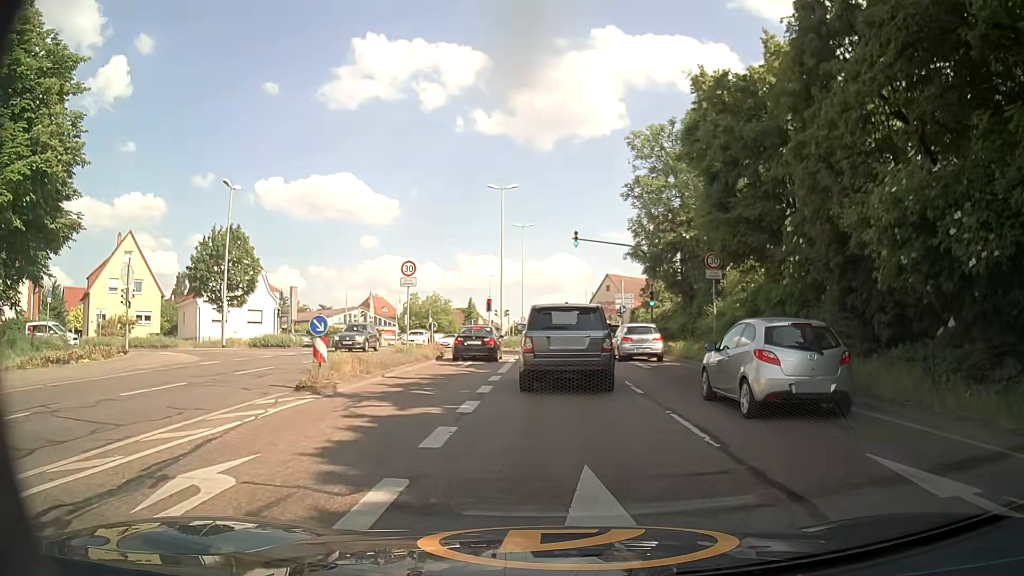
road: primary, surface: asphalt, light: Day
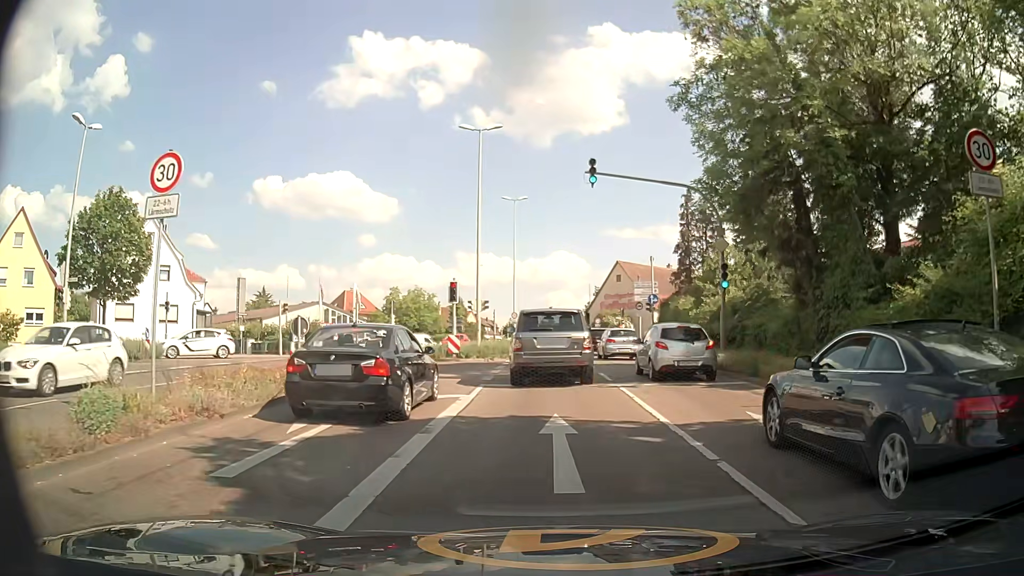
(+0.1, +16.3) m; +1°
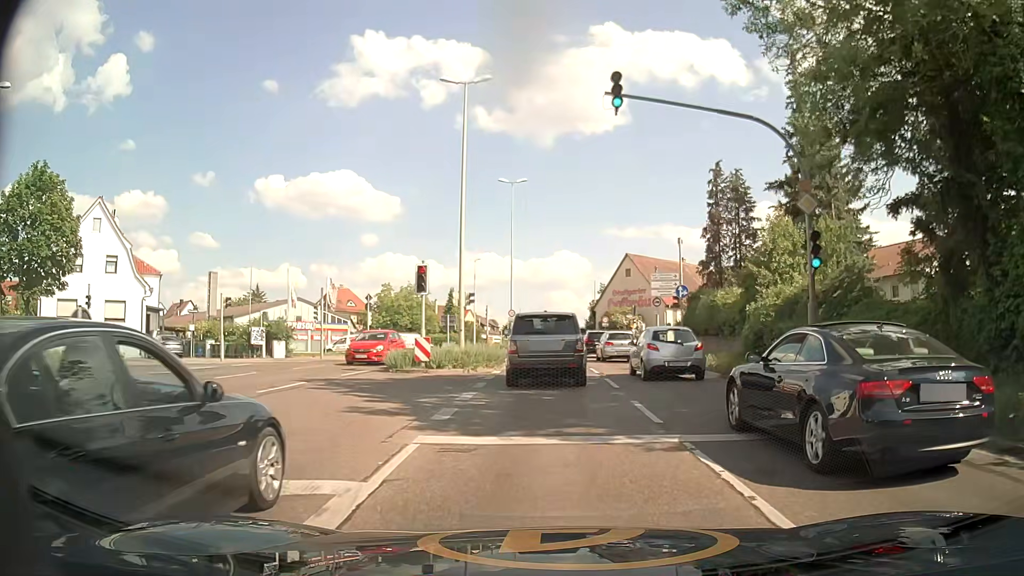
(-0.1, +7.7) m; 0°
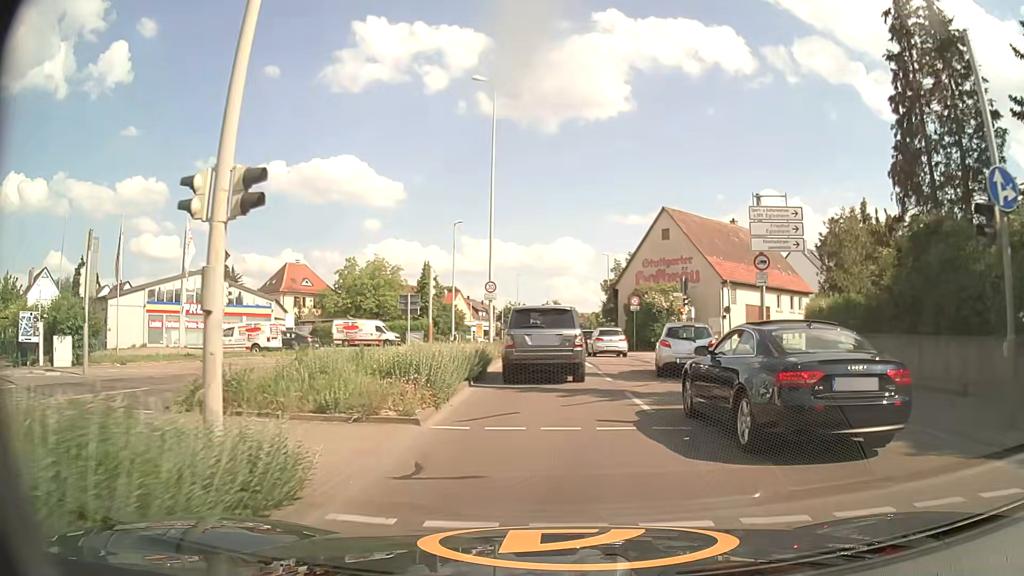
(-0.3, +21.8) m; -1°
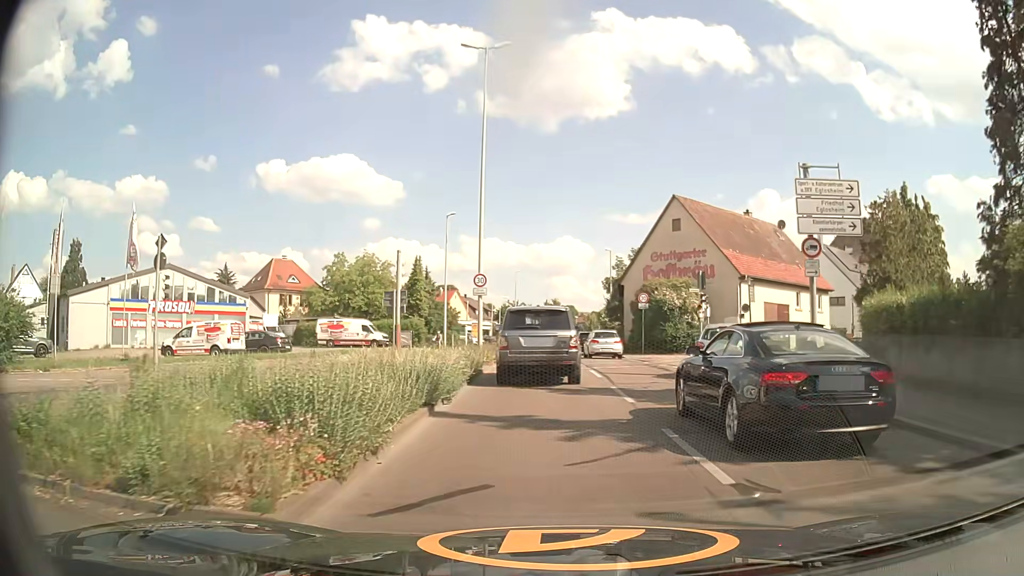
(0.0, +4.6) m; 0°
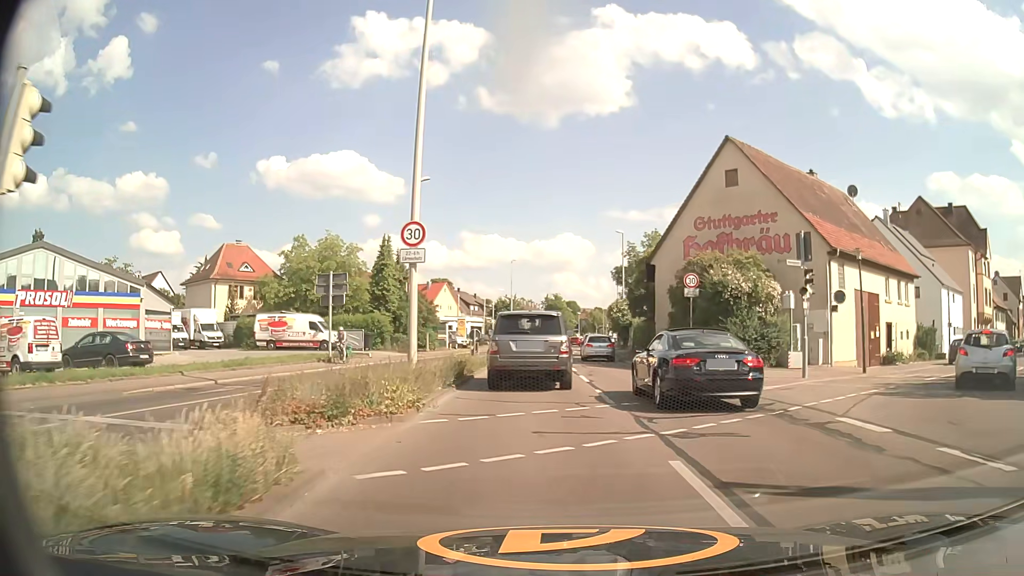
(0.0, +14.3) m; 0°
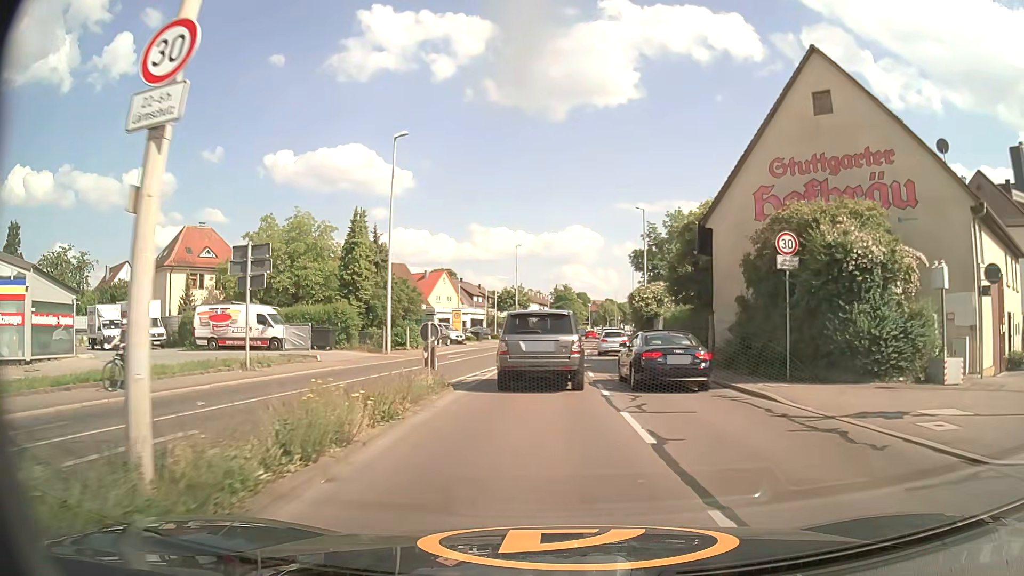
(-0.1, +10.6) m; -1°
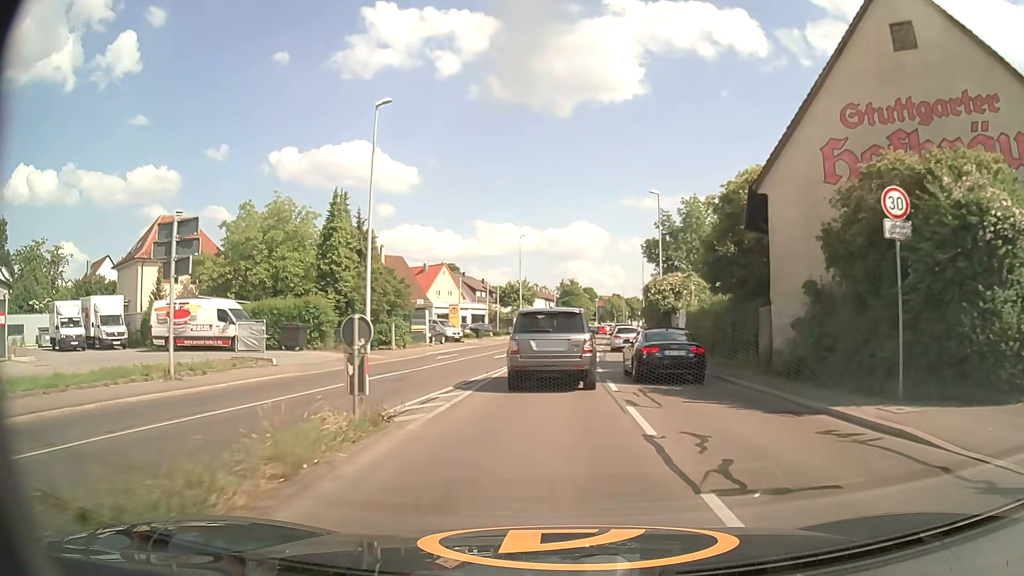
(0.0, +5.7) m; 0°
(0, +10) (0, +20) (0, +30) (+1, +40) (+2, +50) (+3, +60) (+4, +70) (+5, +80) (+6, +90) (+7, +100) m
